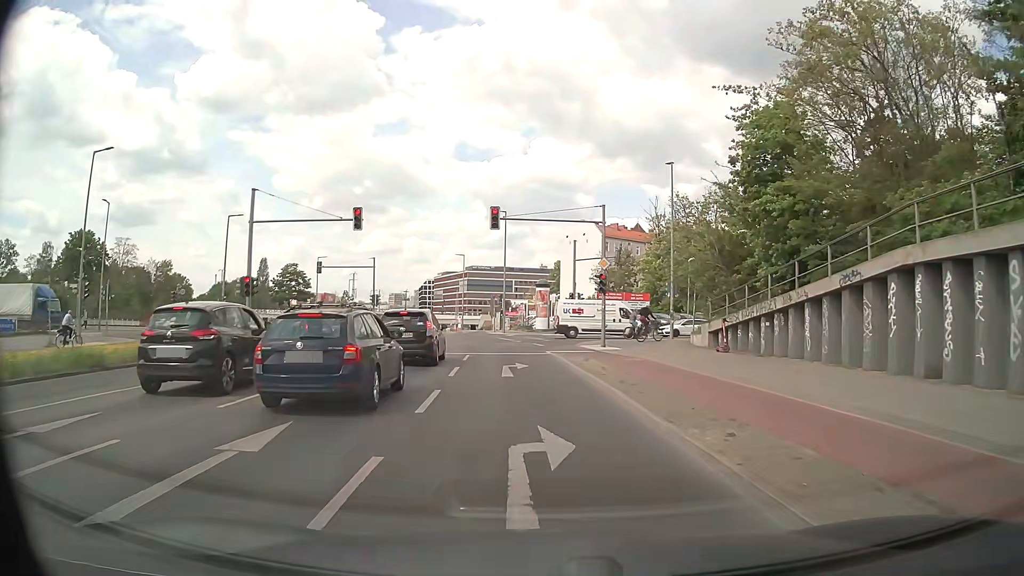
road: secondary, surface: asphalt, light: Day
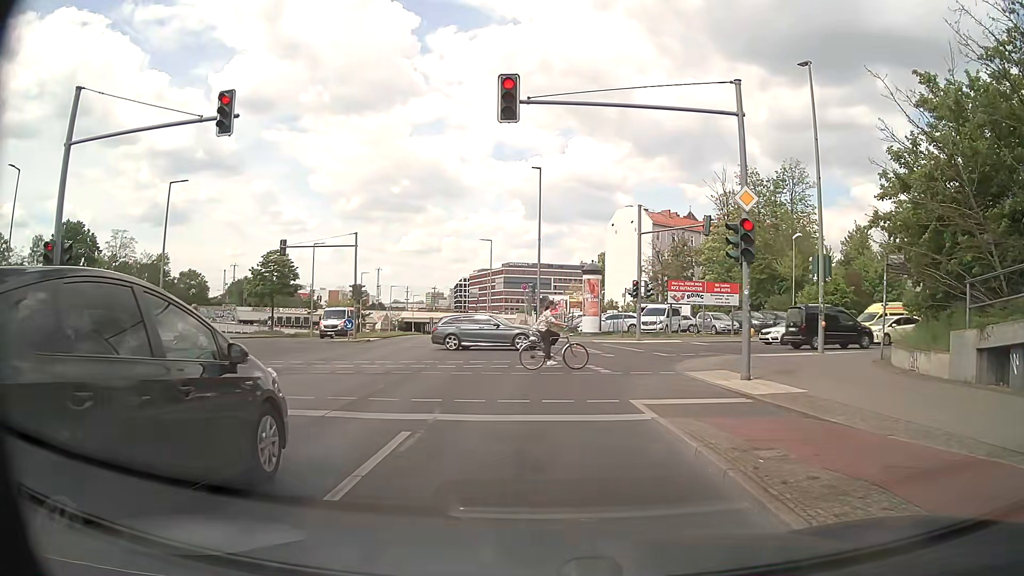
(-0.6, +16.2) m; -3°
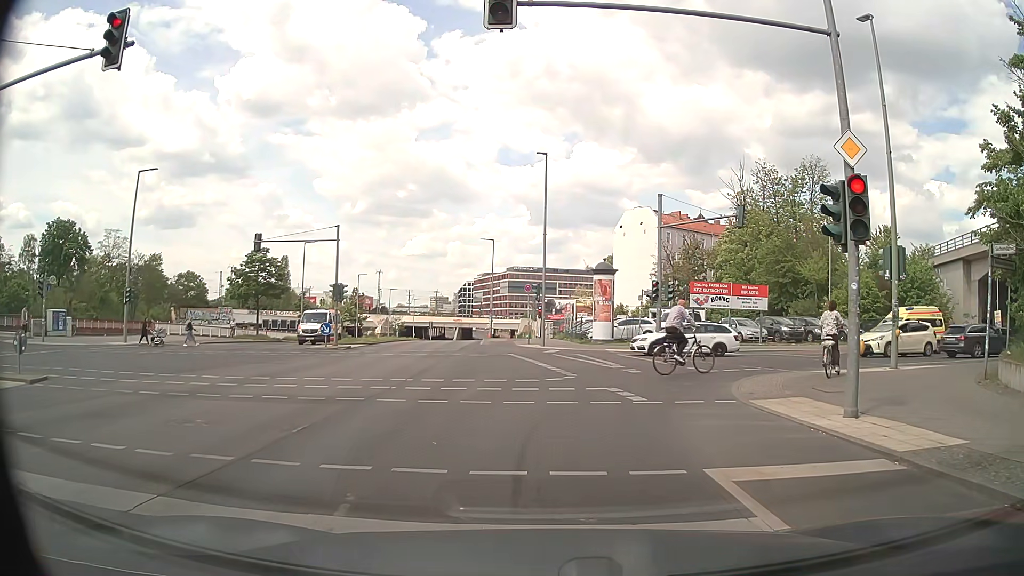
(0.0, +4.7) m; +2°
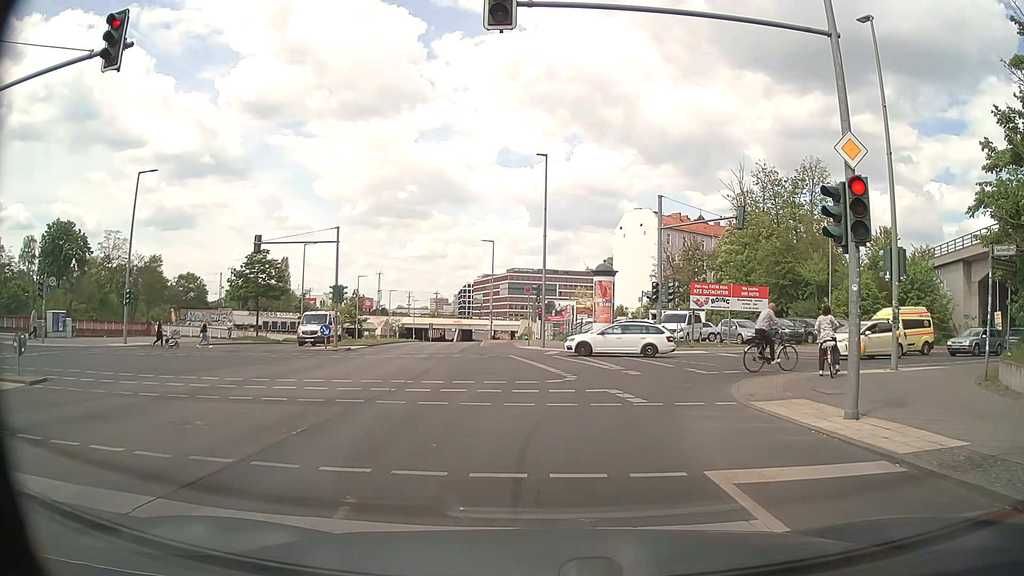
(0.0, +0.1) m; 0°
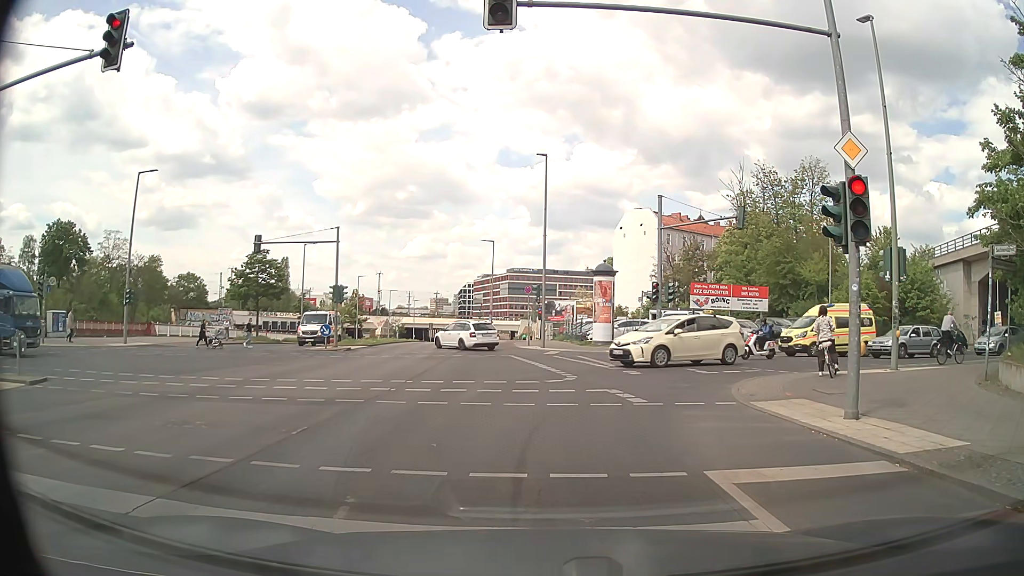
(0.0, 0.0) m; 0°
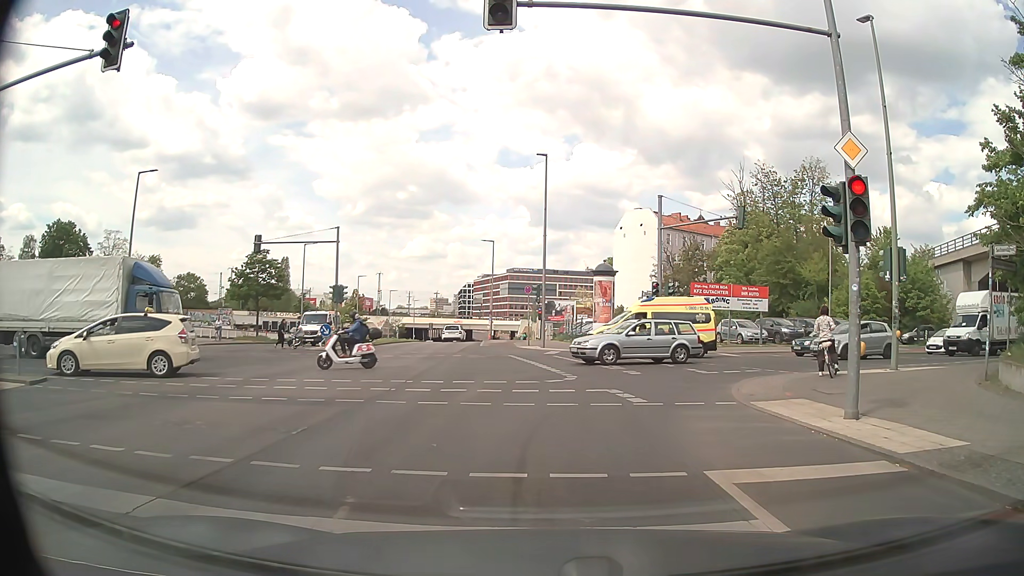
(0.0, 0.0) m; 0°
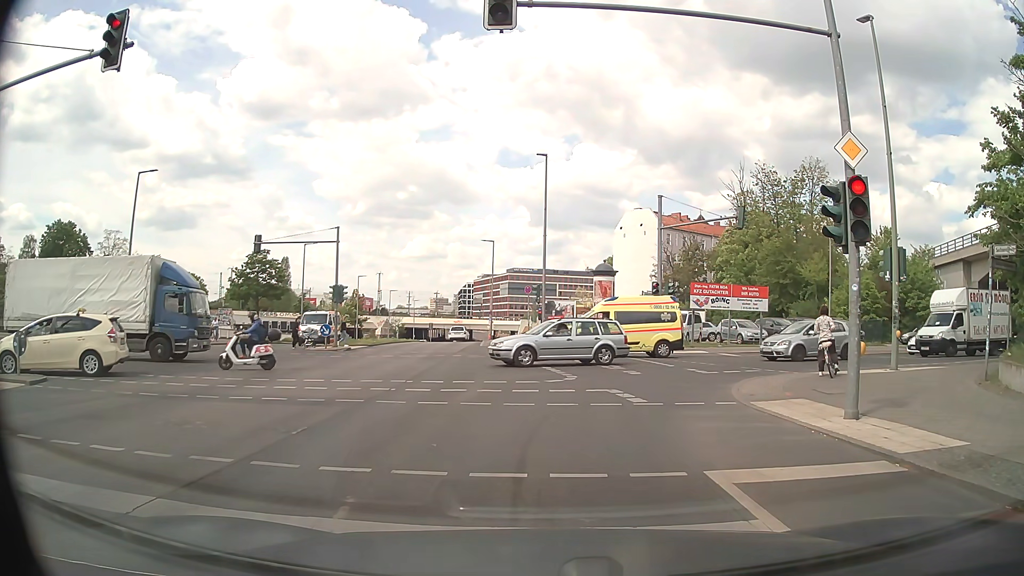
(0.0, 0.0) m; 0°
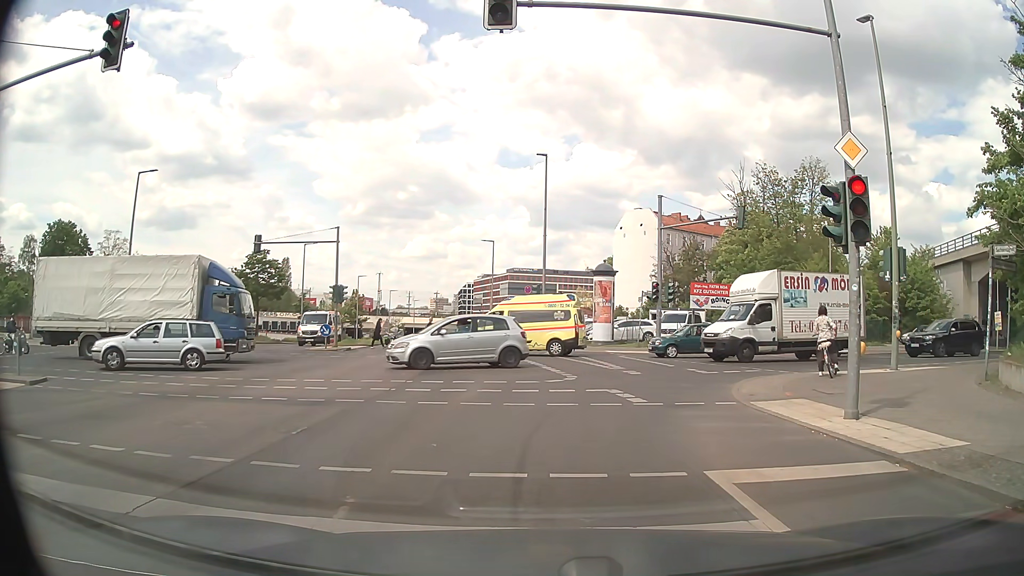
(0.0, 0.0) m; 0°
